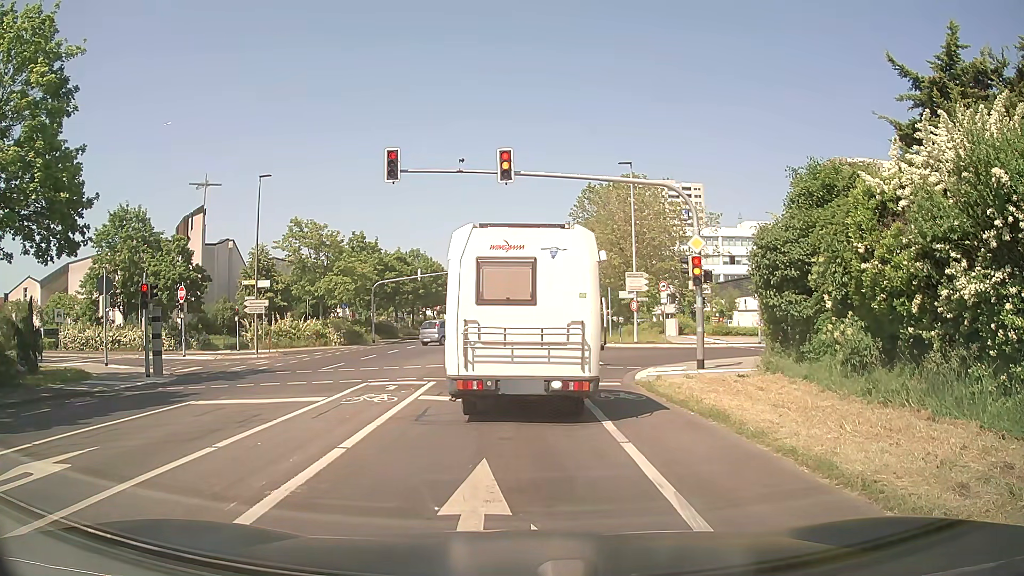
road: secondary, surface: asphalt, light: Day
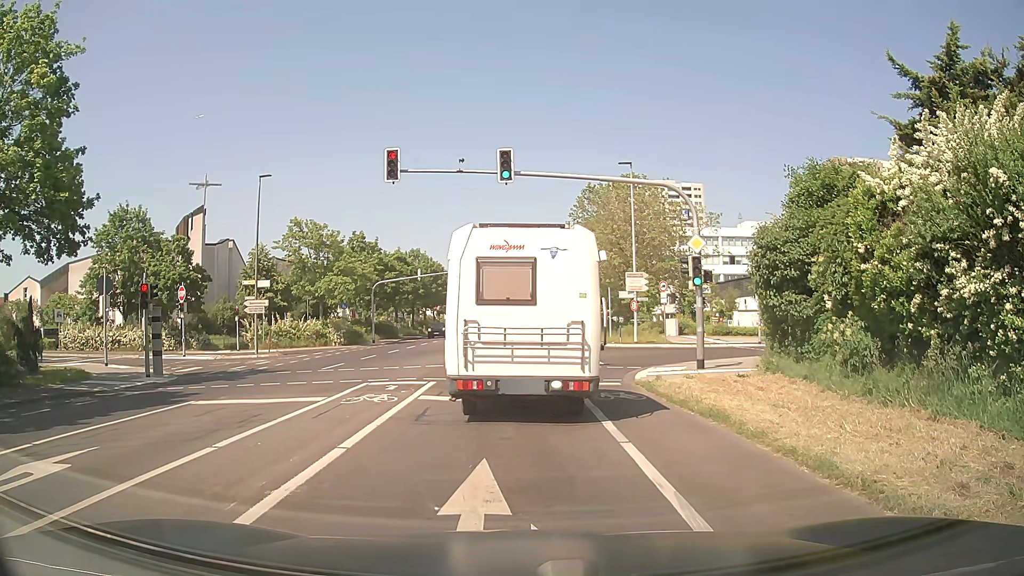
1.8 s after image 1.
(0.0, 0.0) m; 0°
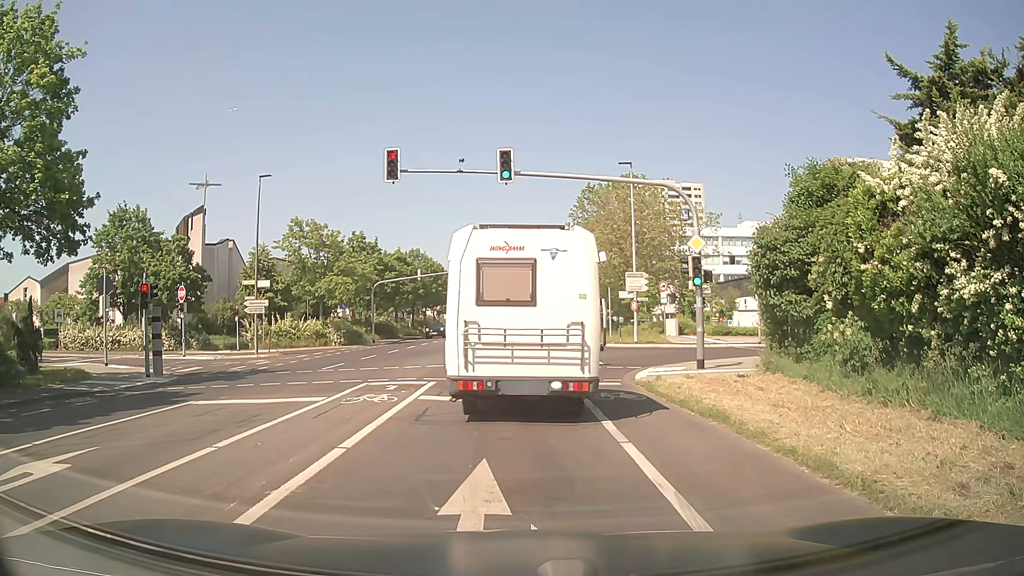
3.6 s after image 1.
(0.0, 0.0) m; 0°
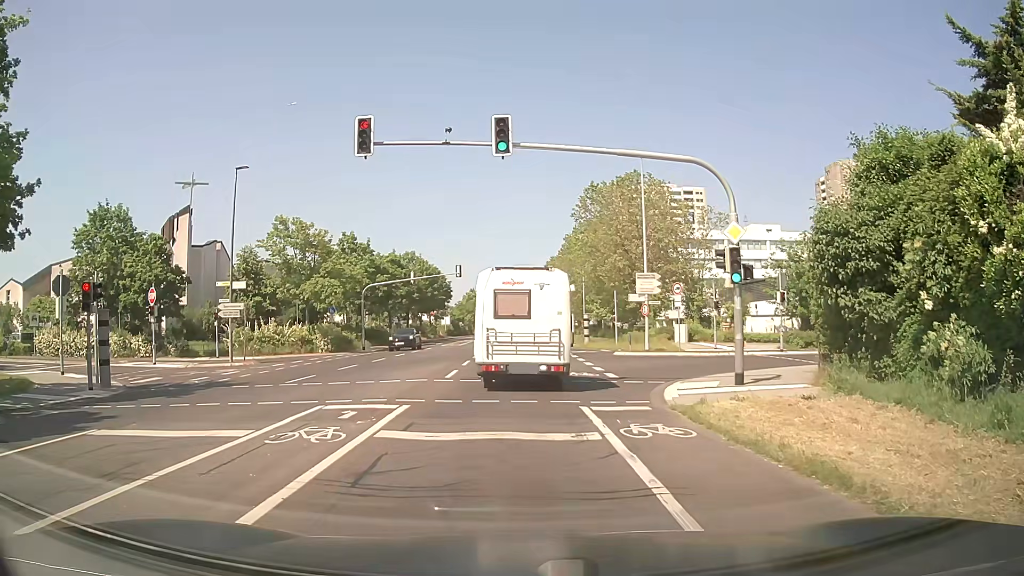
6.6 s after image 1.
(0.0, +3.9) m; -1°
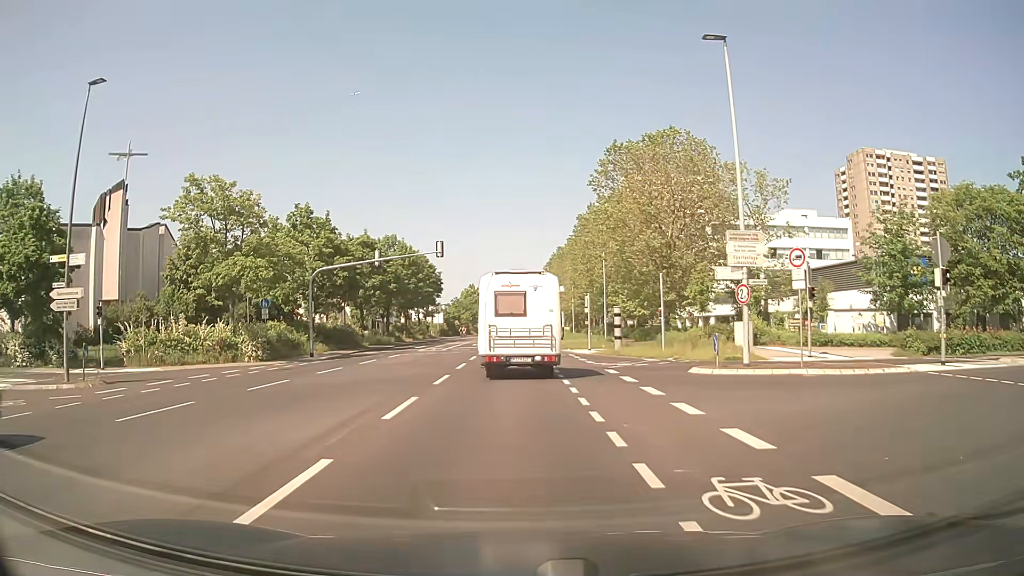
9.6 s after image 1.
(+0.1, +15.5) m; +1°
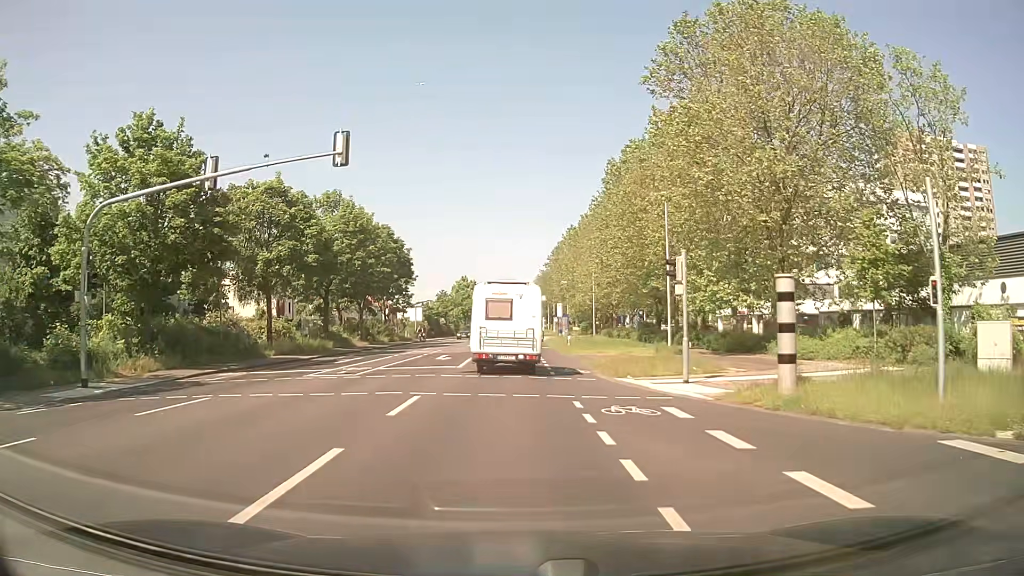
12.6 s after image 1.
(-0.1, +23.7) m; 0°
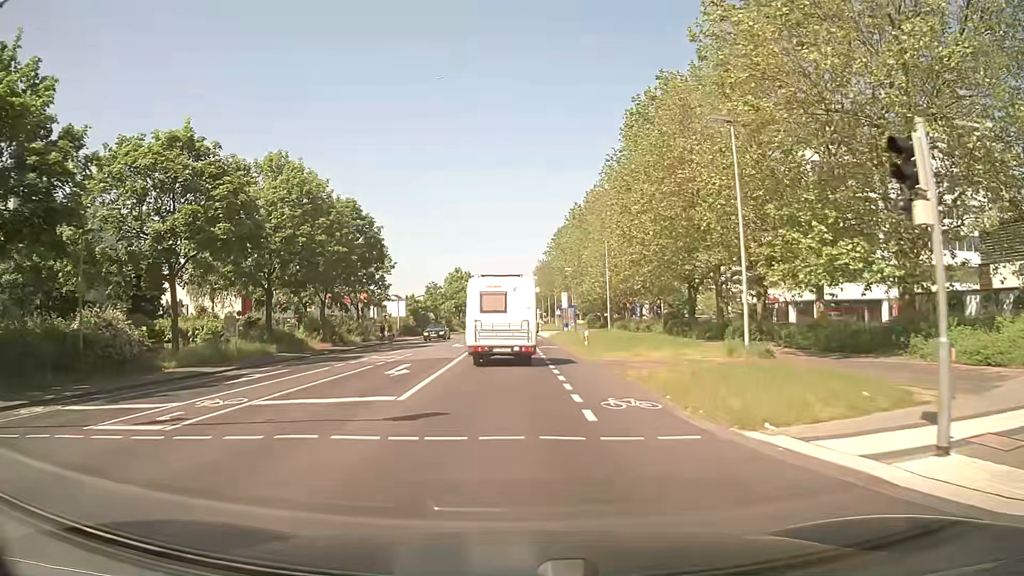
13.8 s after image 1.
(0.0, +11.3) m; +1°
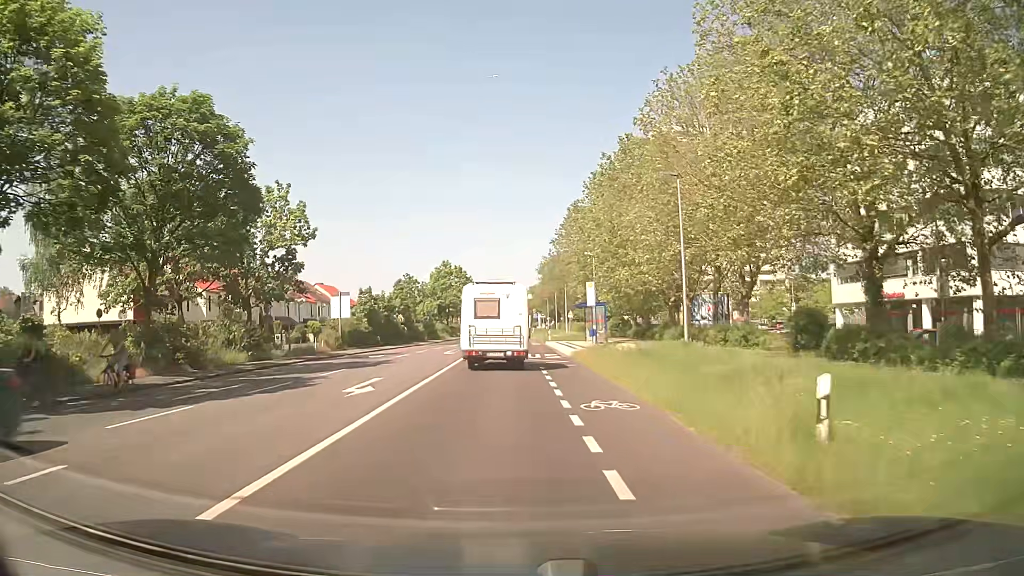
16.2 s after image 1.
(-0.1, +24.0) m; -1°
(0, +10) (0, +20) (0, +30) (-1, +40) (-1, +50) (-1, +60) (-1, +70) (-1, +80) (-1, +90) (-1, +100) m
